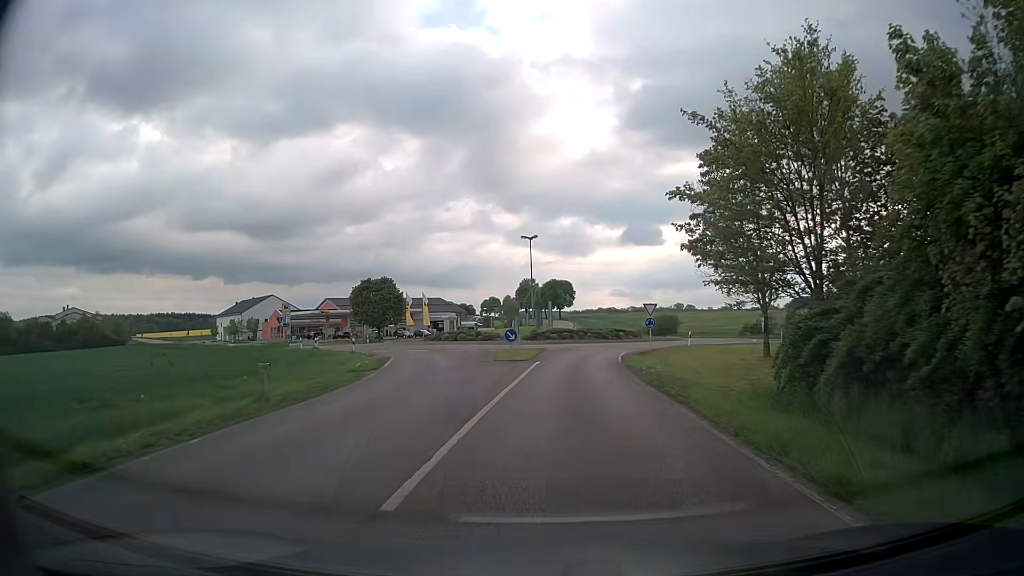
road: secondary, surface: asphalt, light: Day
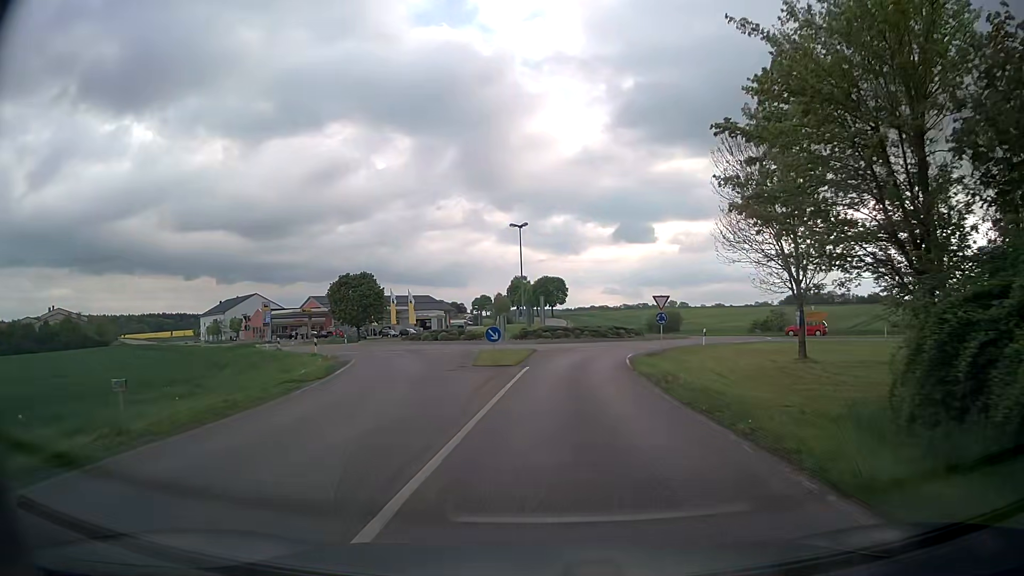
(0.0, +6.1) m; 0°
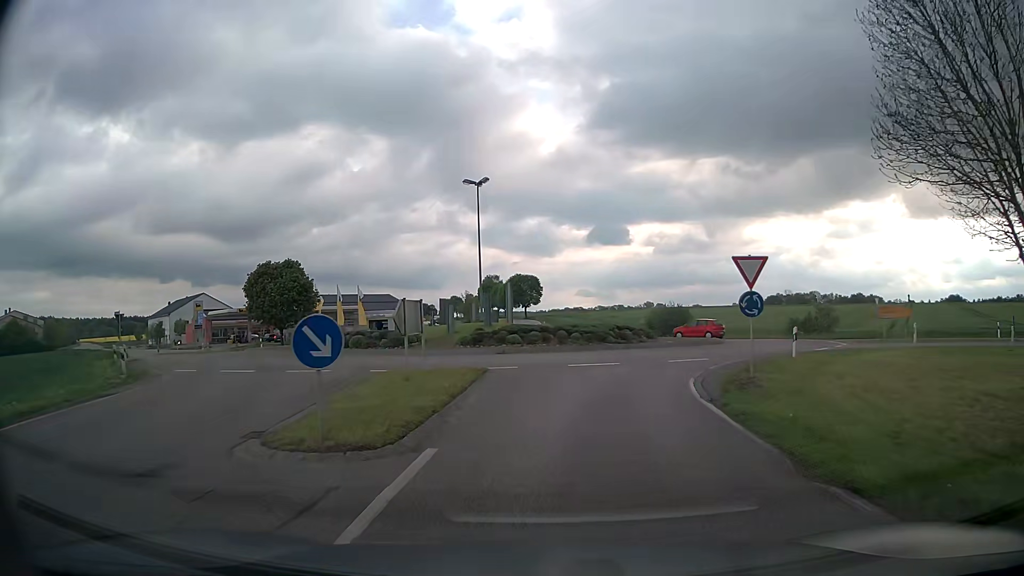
(+0.3, +16.9) m; +2°
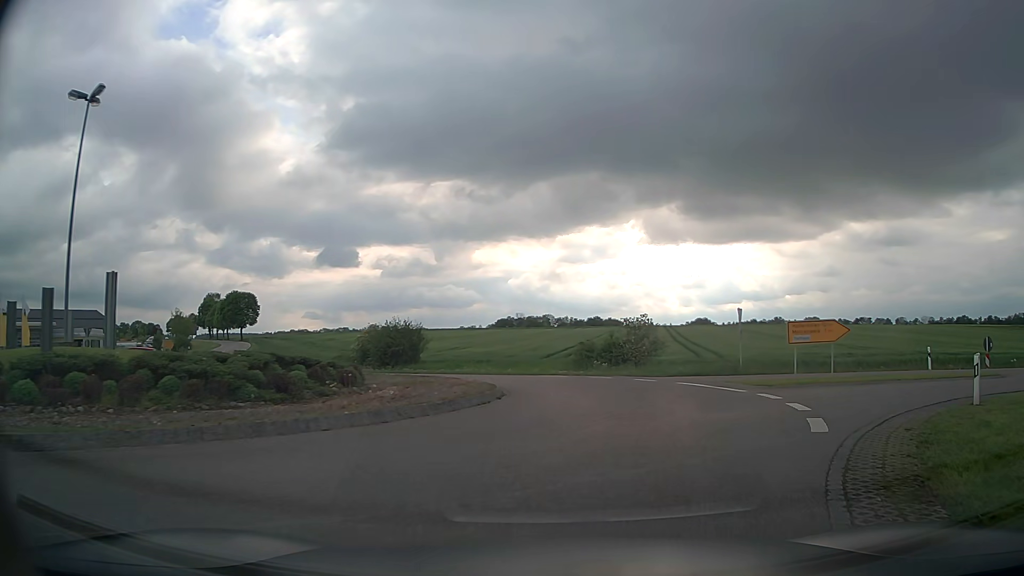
(+2.8, +18.0) m; +23°
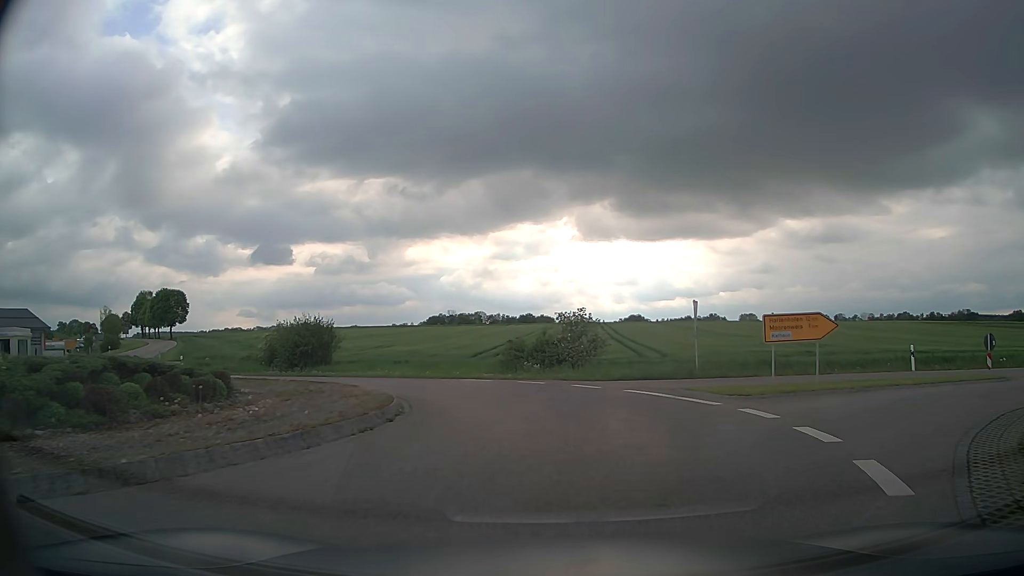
(+0.2, +4.2) m; +6°
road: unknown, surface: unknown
(0, +10) (-2, +20) (-9, +27) (-17, +32) (-25, +39) (-32, +46) (-37, +54) (-43, +63) (-47, +72) (-52, +81) m
